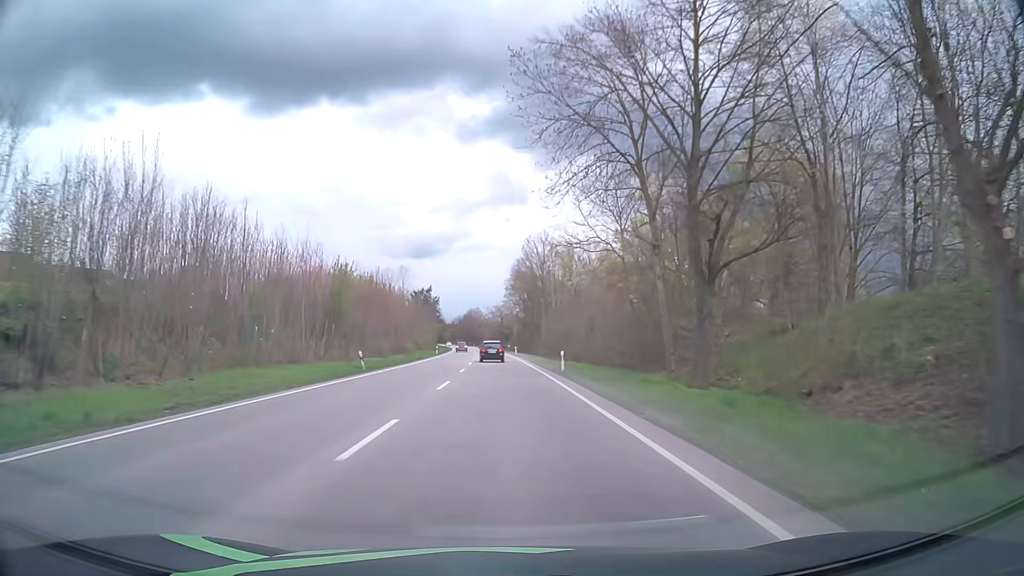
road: primary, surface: asphalt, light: Day
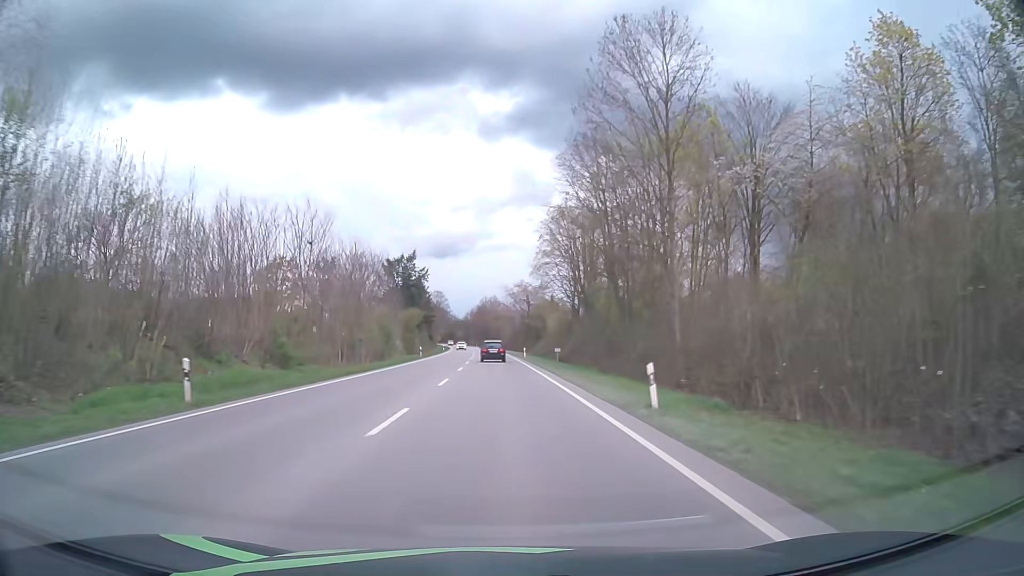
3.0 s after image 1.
(-1.1, +69.4) m; -2°
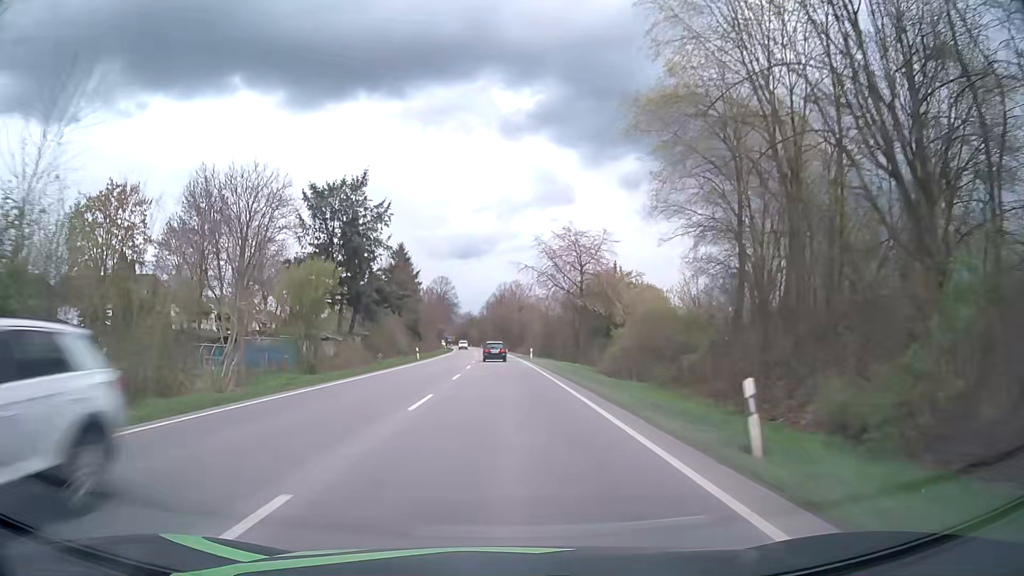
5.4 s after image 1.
(-0.9, +55.2) m; -2°
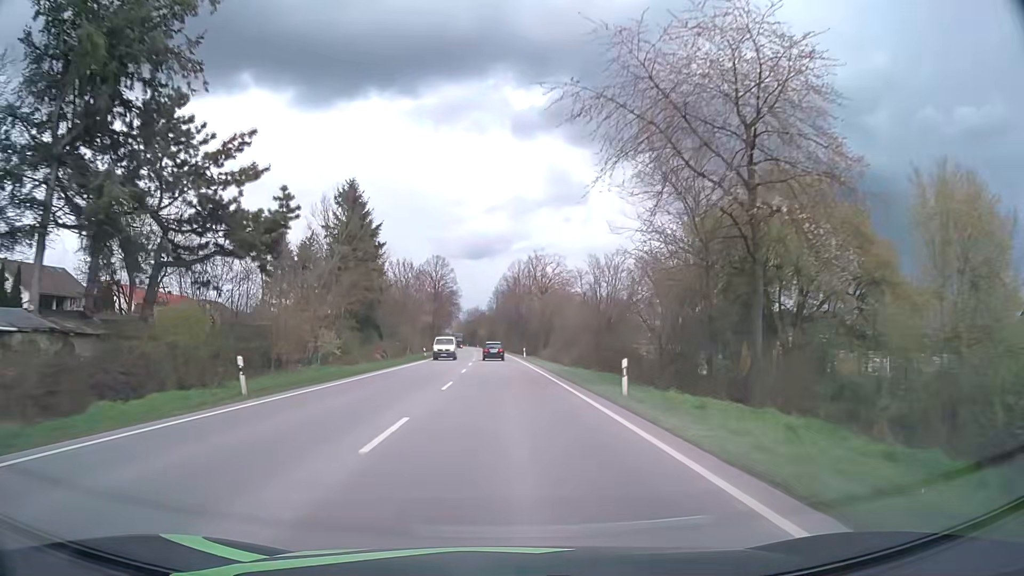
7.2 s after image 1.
(-0.5, +41.5) m; -1°
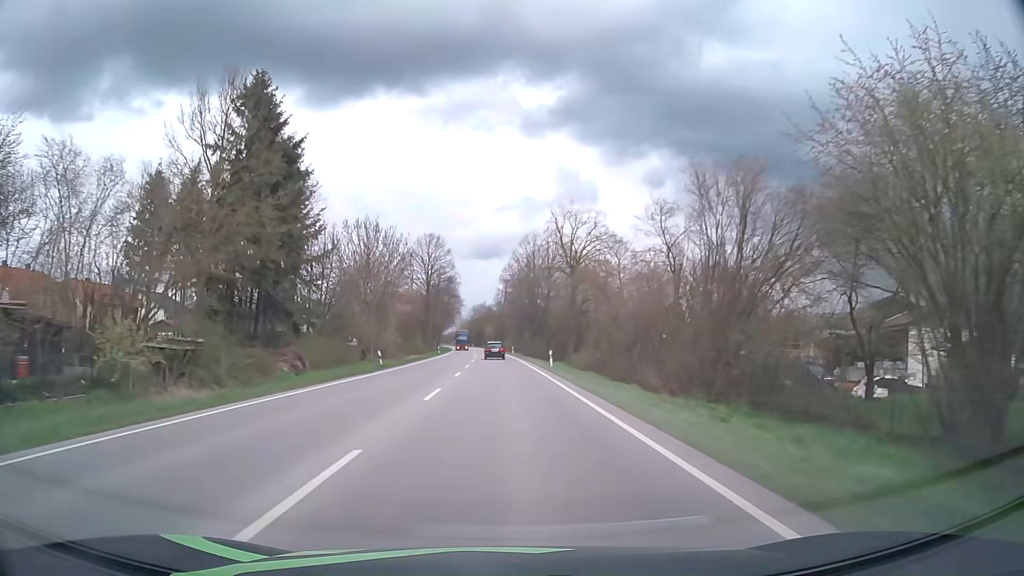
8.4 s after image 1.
(-0.1, +27.8) m; -1°
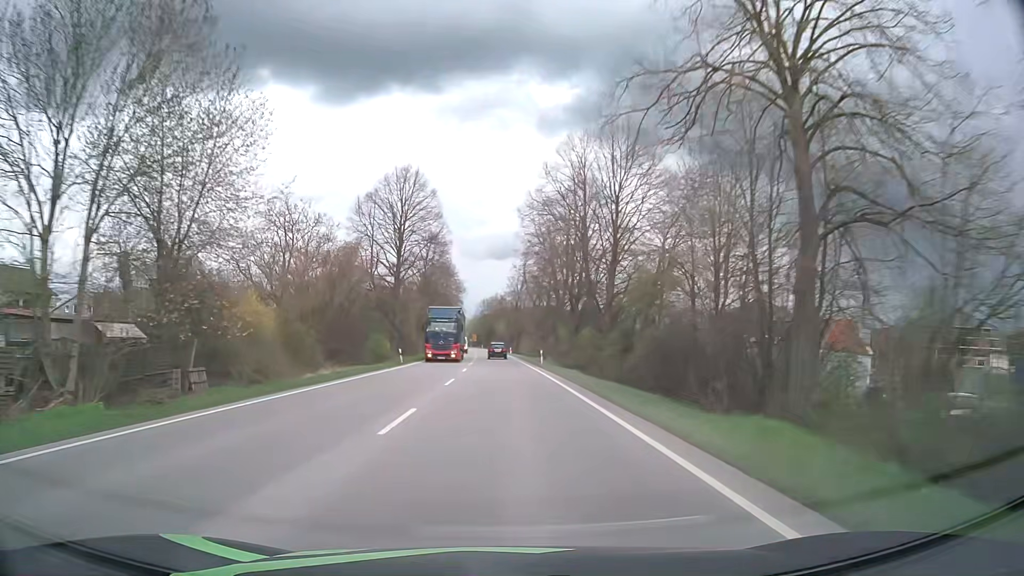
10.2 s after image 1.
(-0.5, +42.0) m; -1°
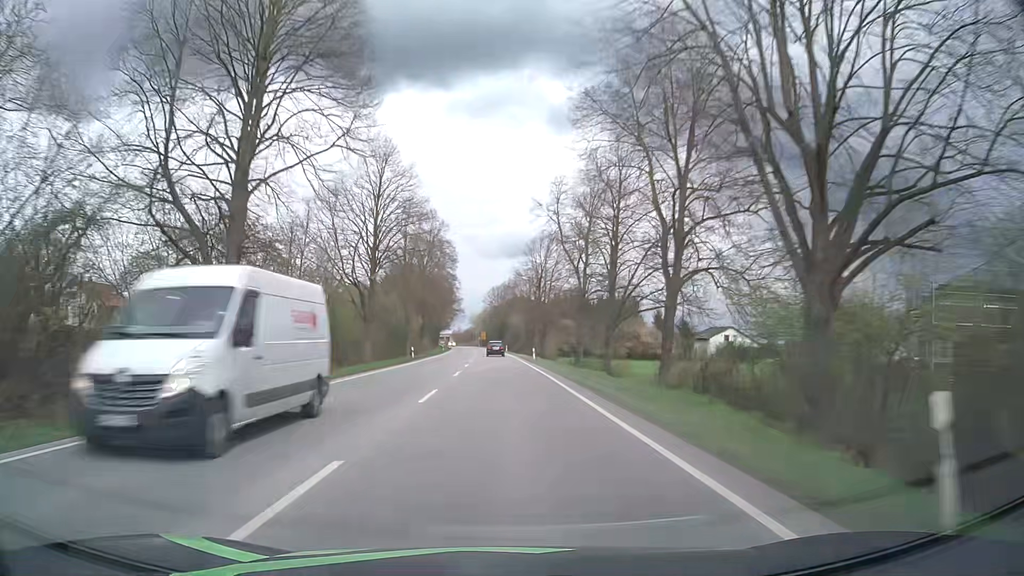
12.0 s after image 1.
(-0.4, +42.5) m; -1°
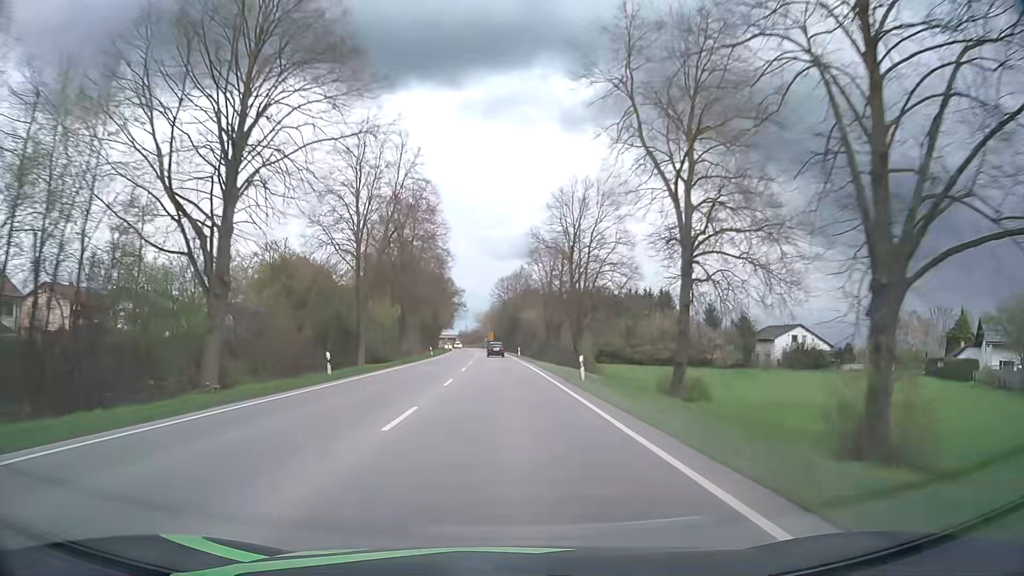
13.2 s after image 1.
(-0.2, +28.5) m; -1°
(0, +10) (0, +20) (0, +30) (0, +40) (-1, +50) (-1, +60) (-1, +70) (-1, +80) (-2, +90) (-2, +100) m
